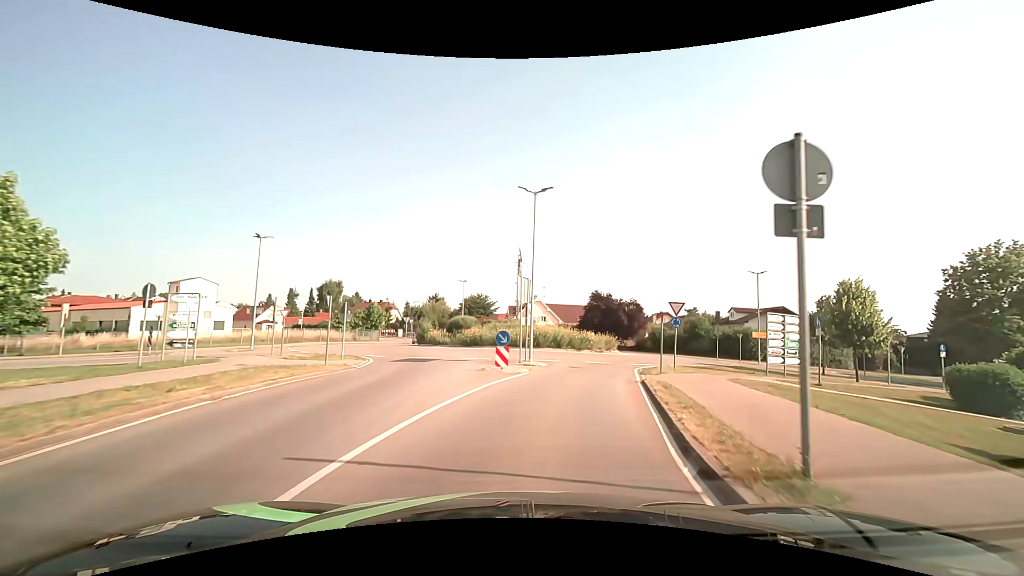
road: secondary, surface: asphalt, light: Day
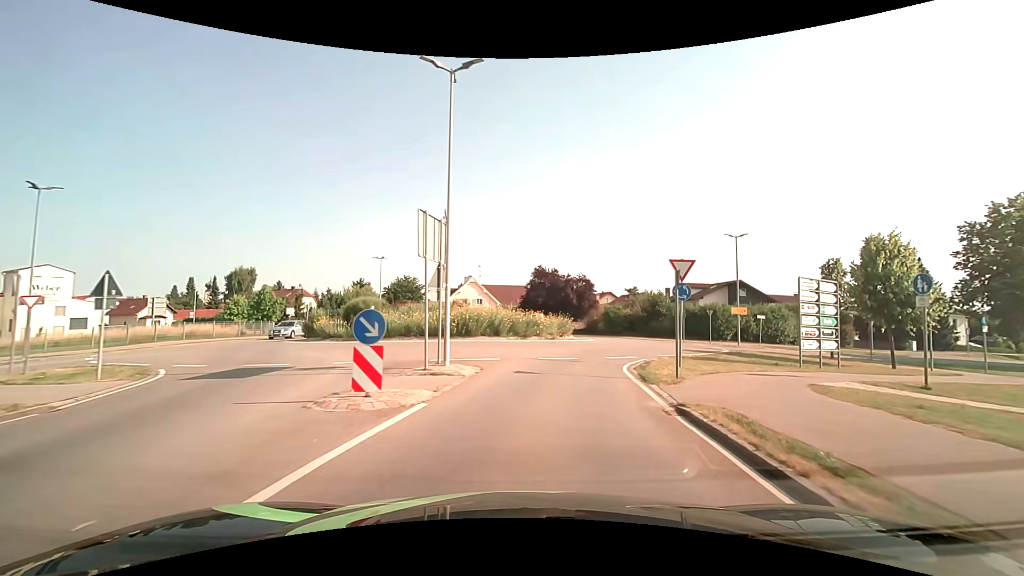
(+0.8, +10.3) m; +8°
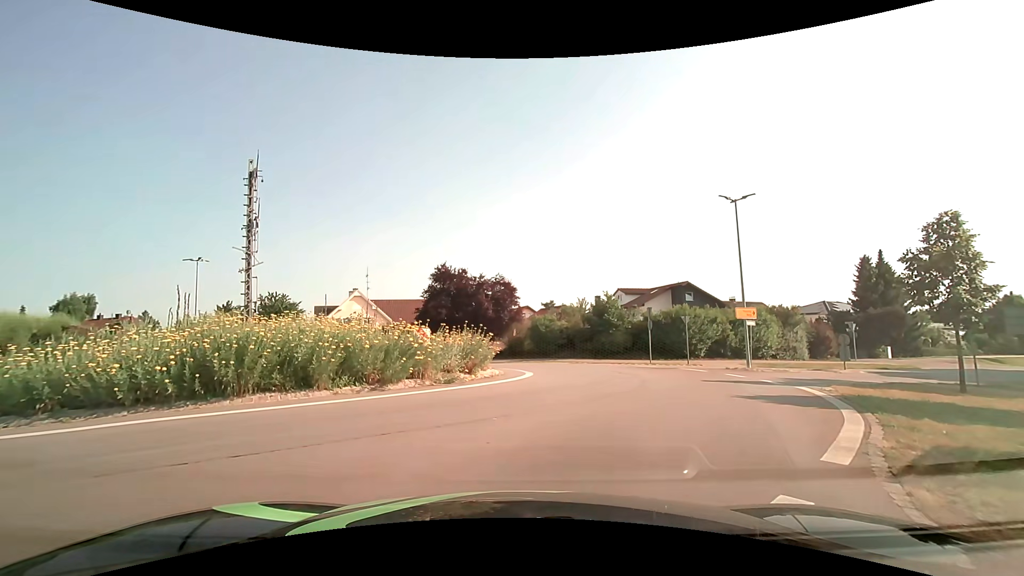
(+1.2, +14.9) m; +12°
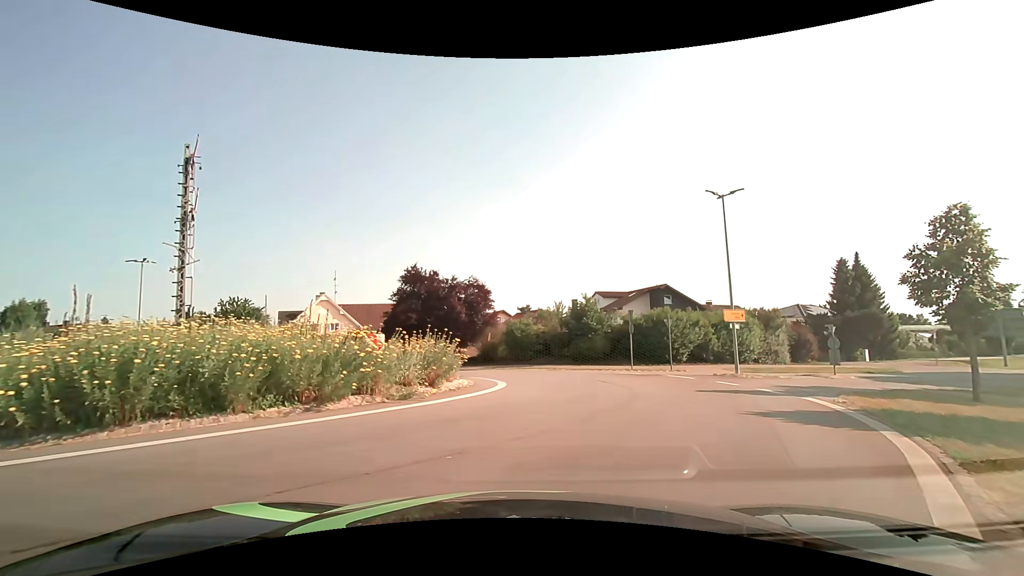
(0.0, +2.2) m; +1°
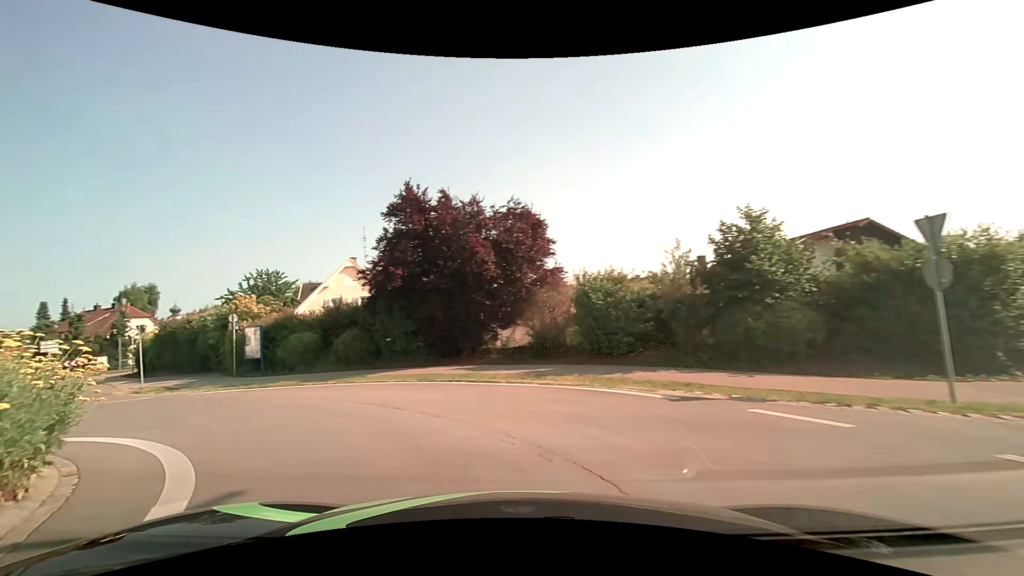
(+1.5, +18.9) m; -11°
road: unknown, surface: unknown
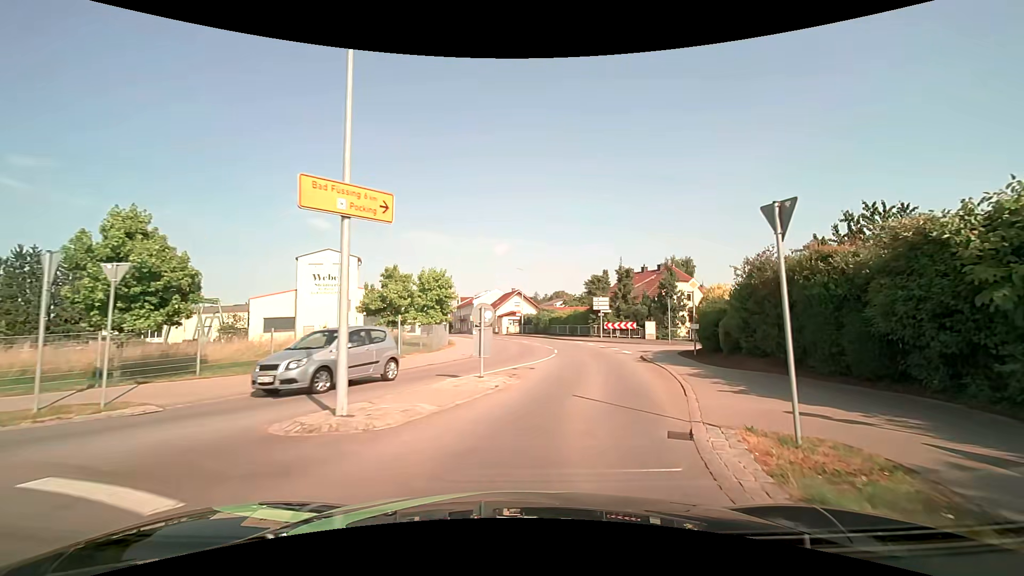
(-13.4, +17.3) m; -57°
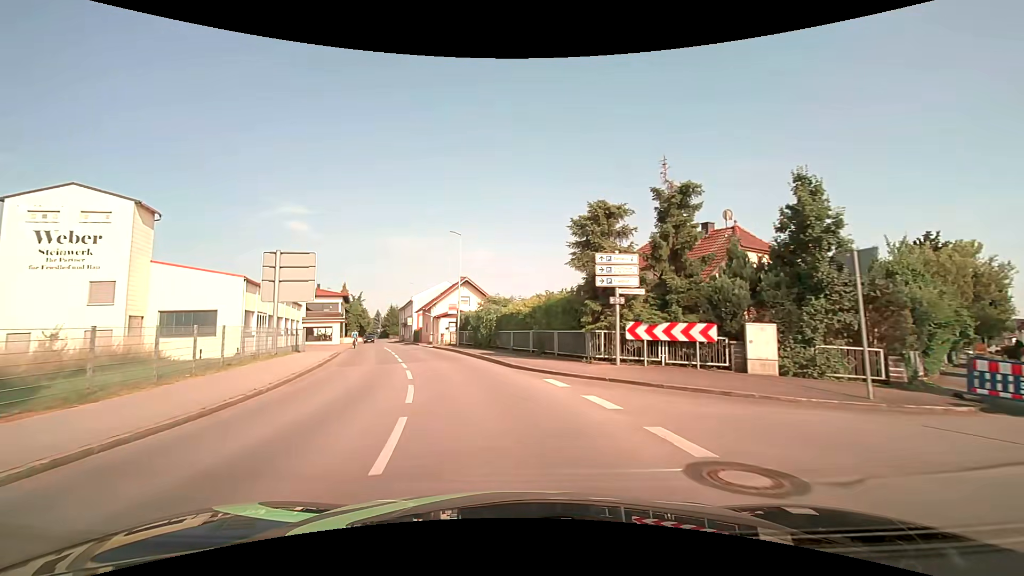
(+3.5, +26.8) m; +3°
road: secondary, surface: asphalt
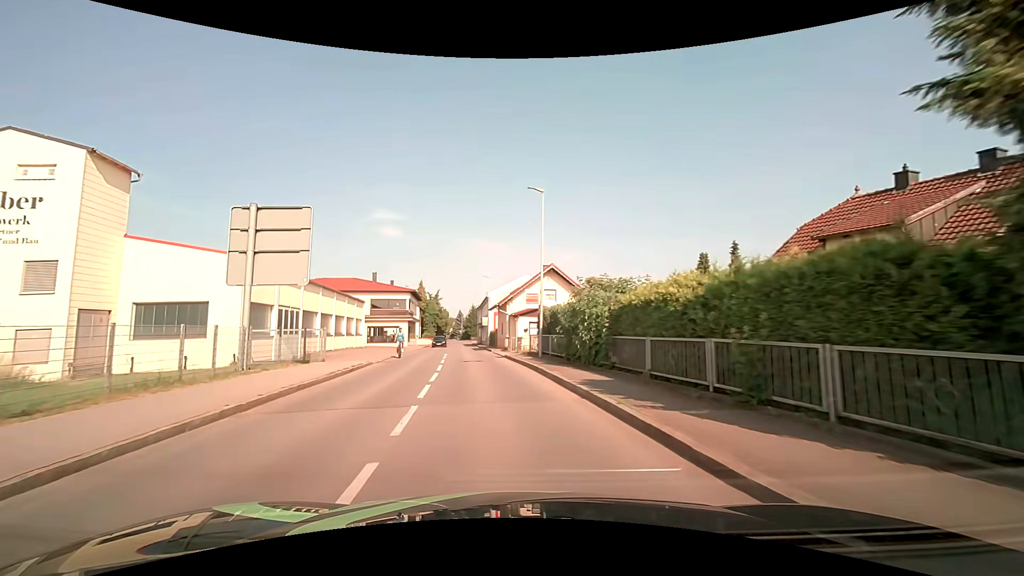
(-0.9, +11.8) m; -9°
(-1, +10) (-2, +20) (-3, +30) (-4, +40) (-6, +50) (-7, +60) (-8, +70) (-9, +79) (-10, +89) (-11, +99) m
